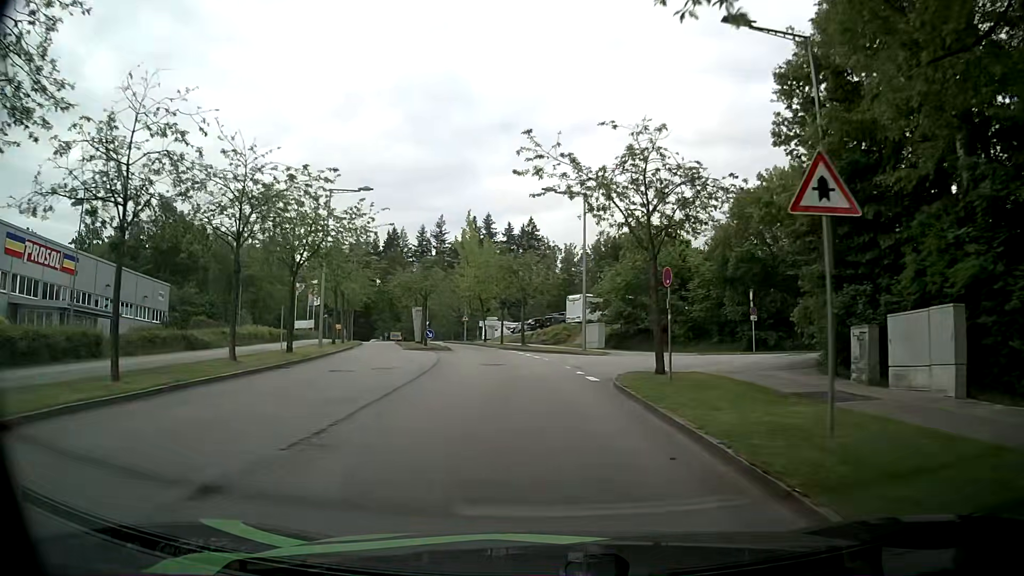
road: secondary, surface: asphalt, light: Day
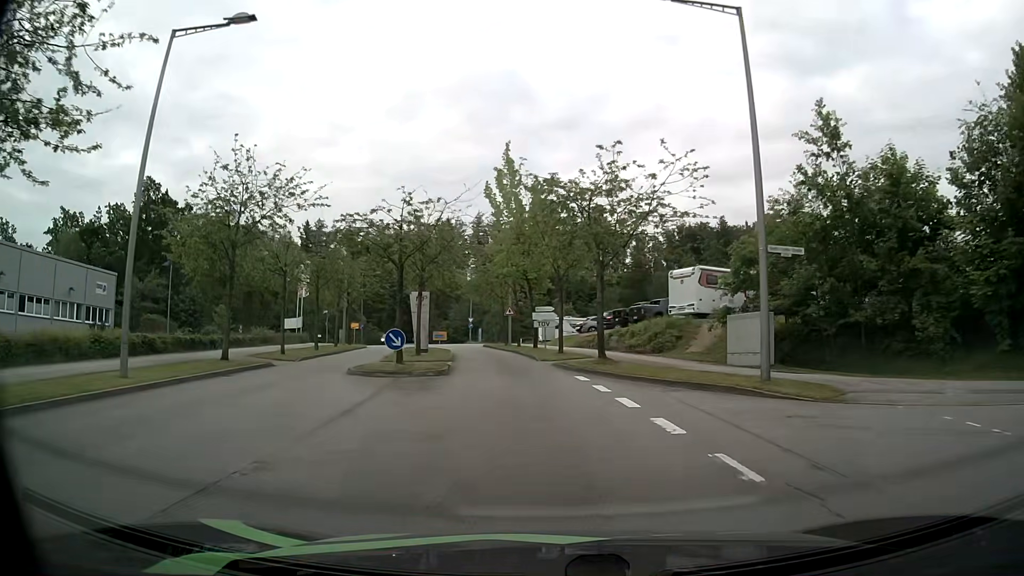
(-0.9, +23.1) m; -5°
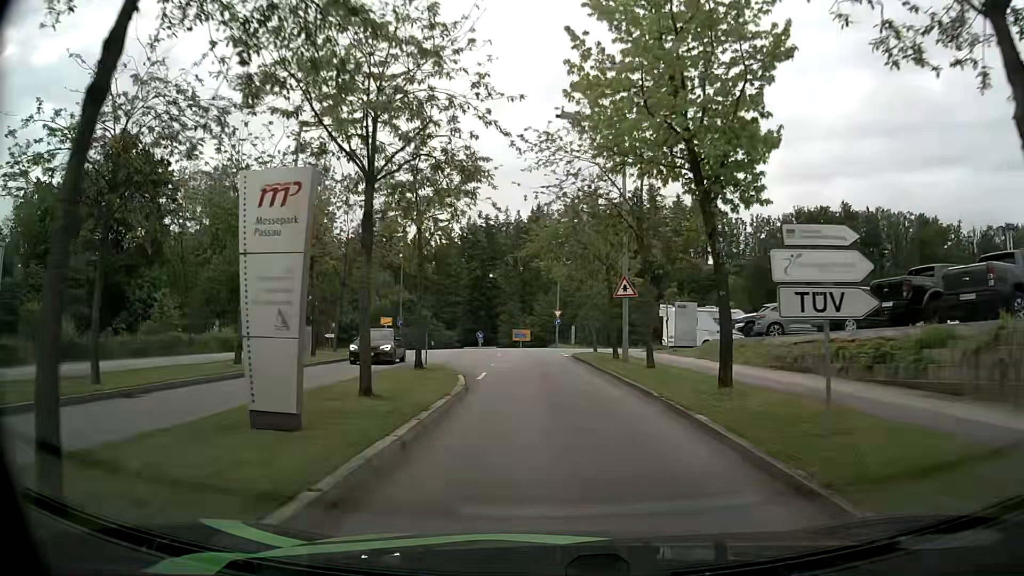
(-2.1, +26.5) m; -9°
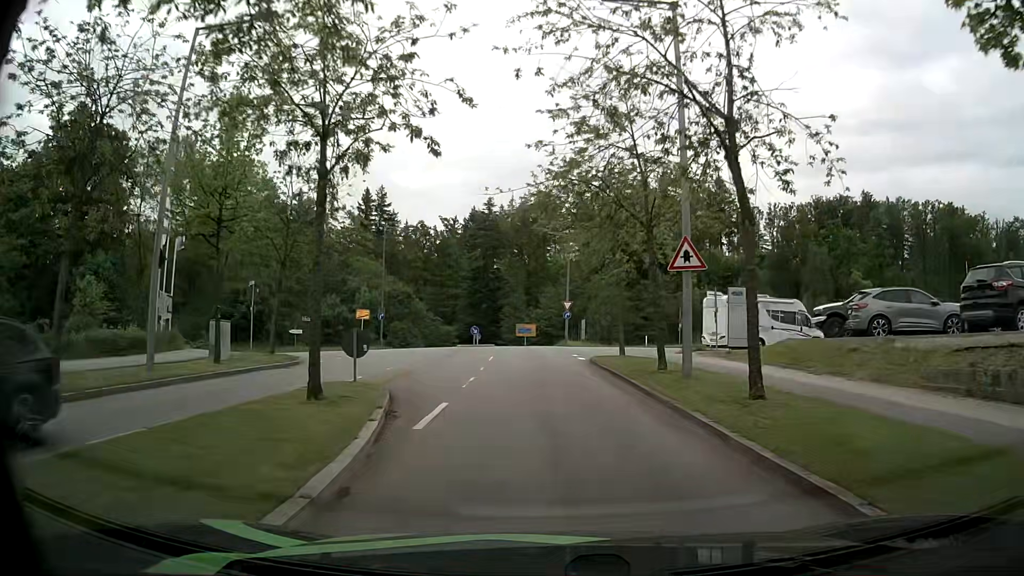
(-0.1, +9.3) m; -1°
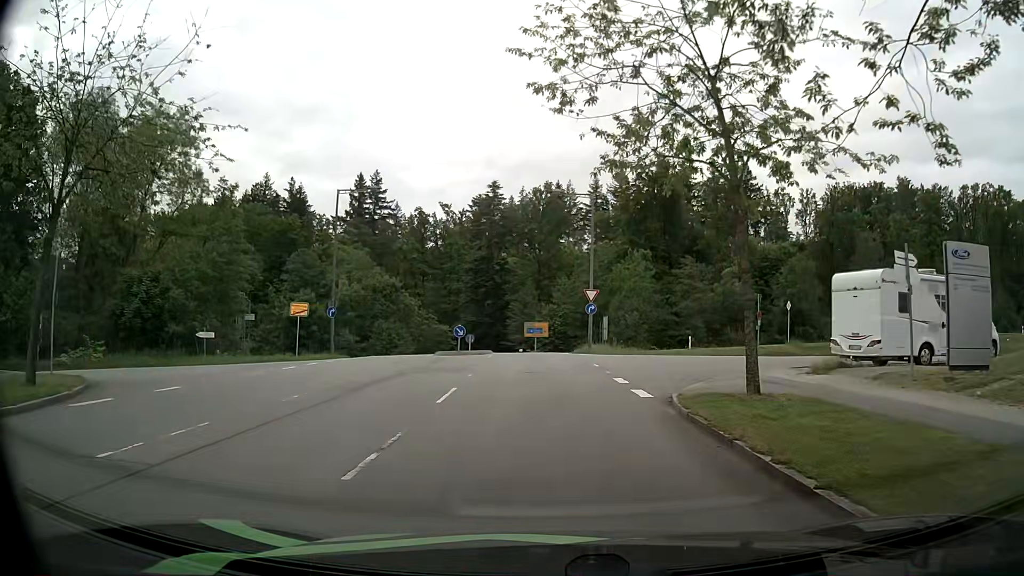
(-0.1, +14.7) m; -1°
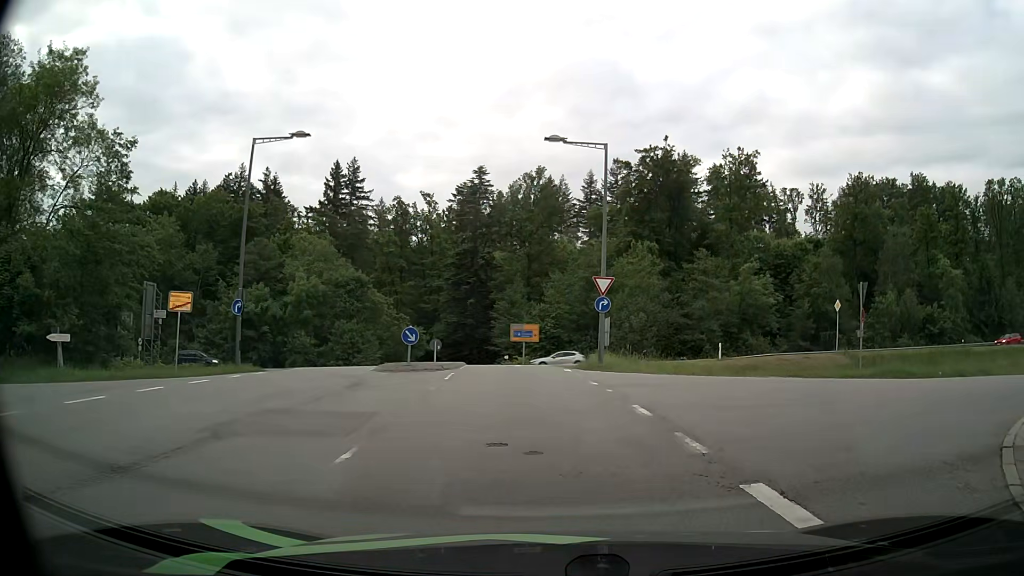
(-0.2, +11.2) m; +1°
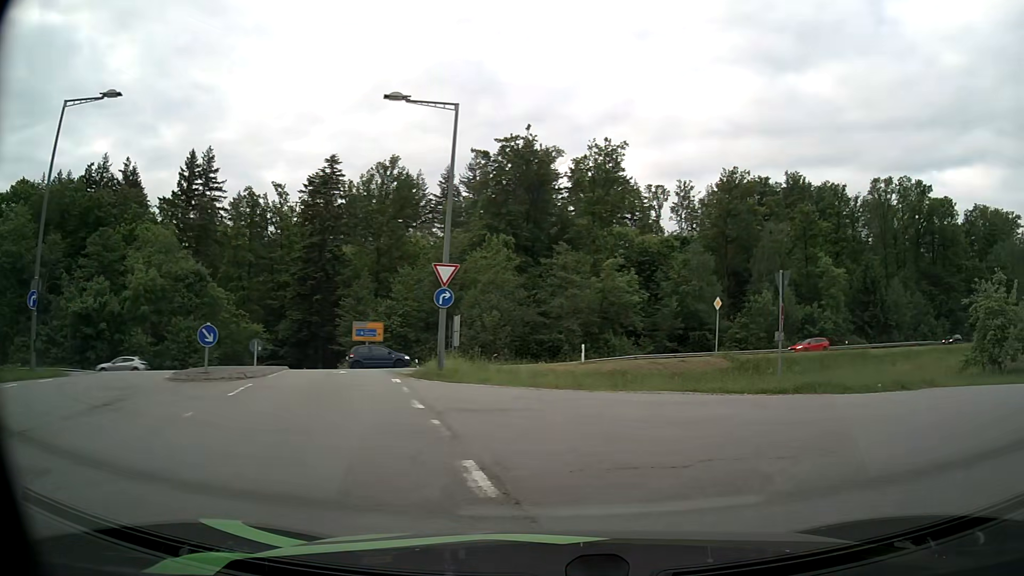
(+0.4, +4.9) m; +11°
